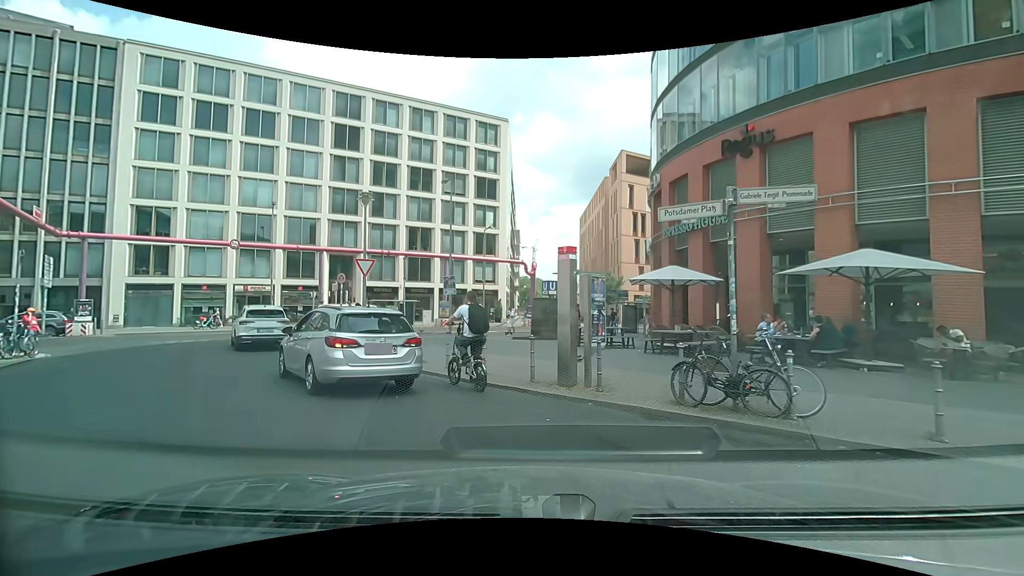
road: residential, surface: asphalt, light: Day
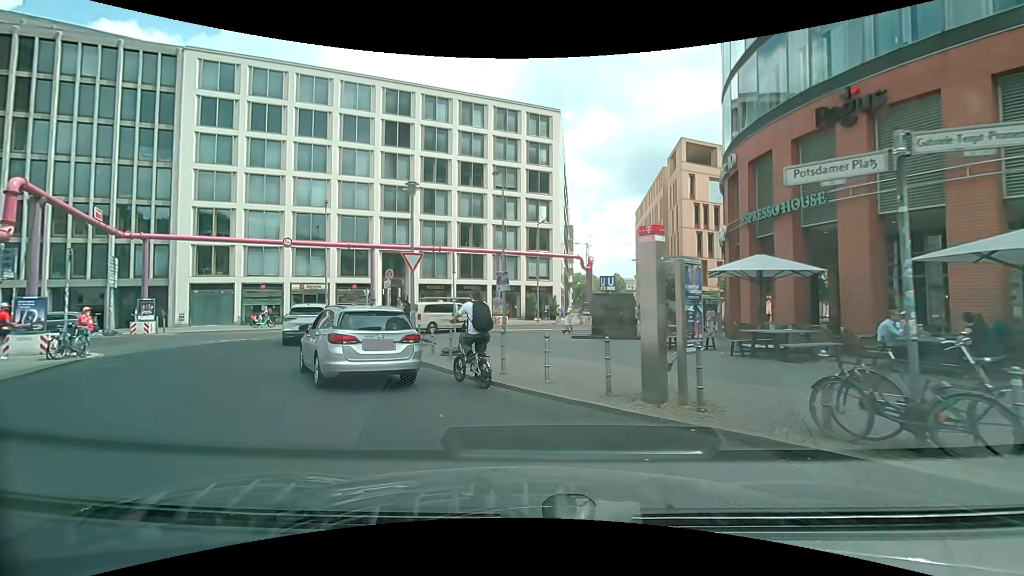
(-0.1, +1.8) m; -6°
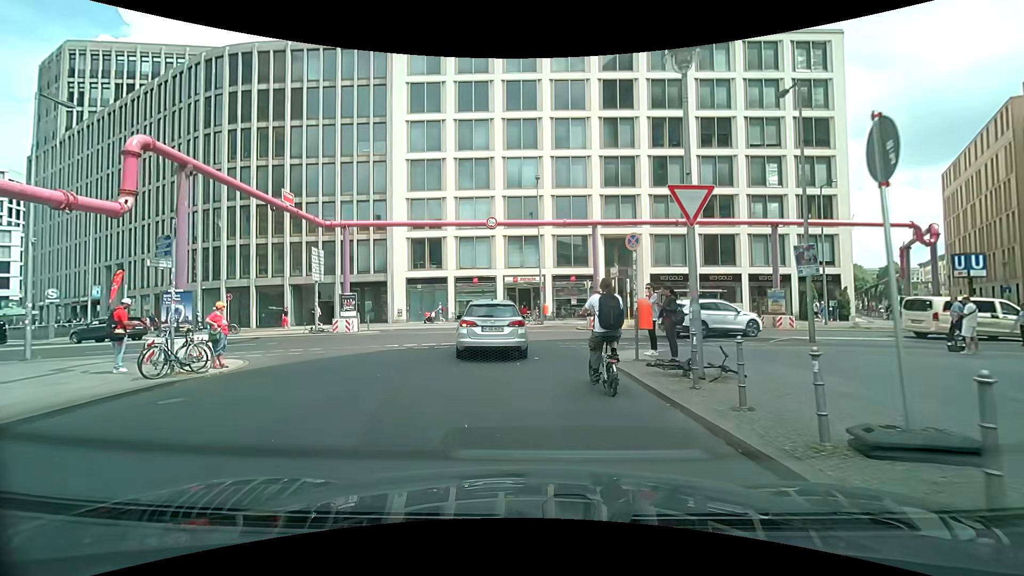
(-2.0, +9.2) m; -20°
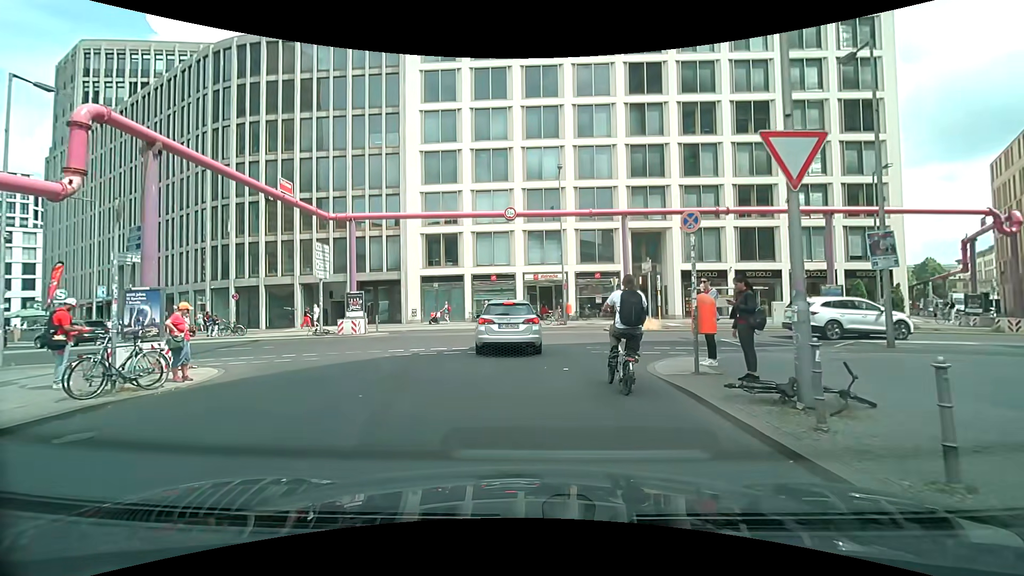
(-0.2, +2.4) m; -5°
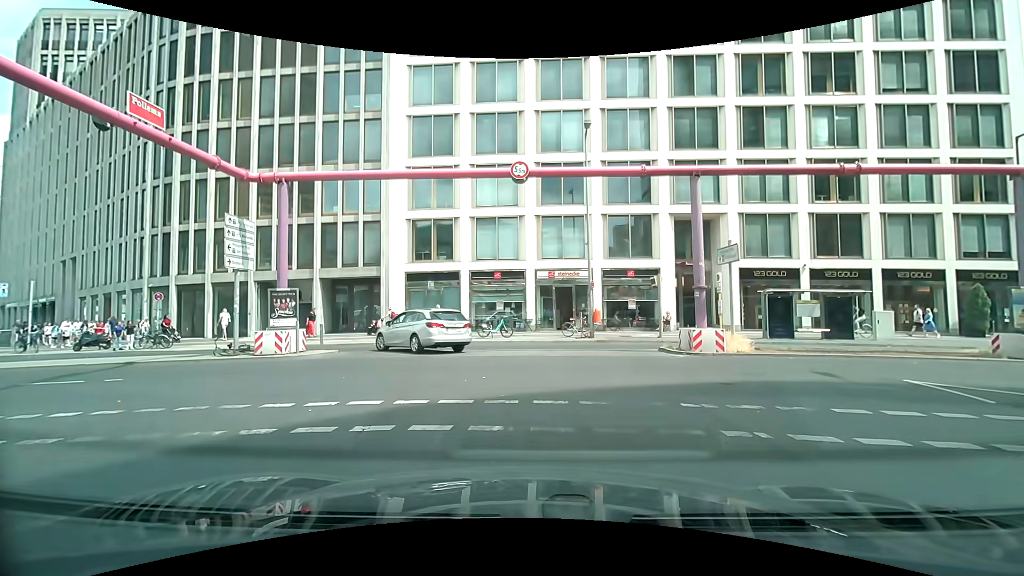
(-0.2, +8.2) m; 0°
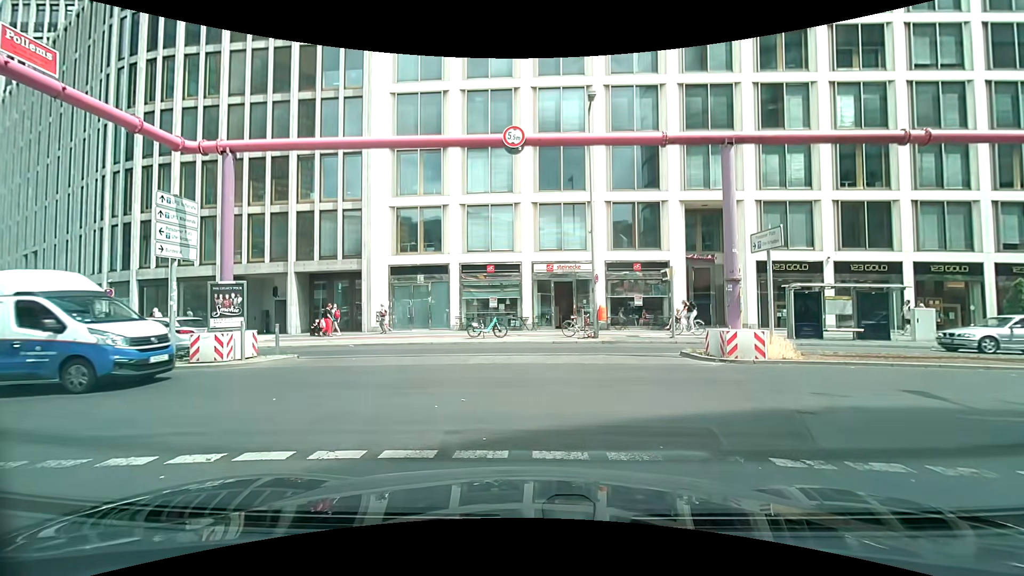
(0.0, +2.6) m; -1°
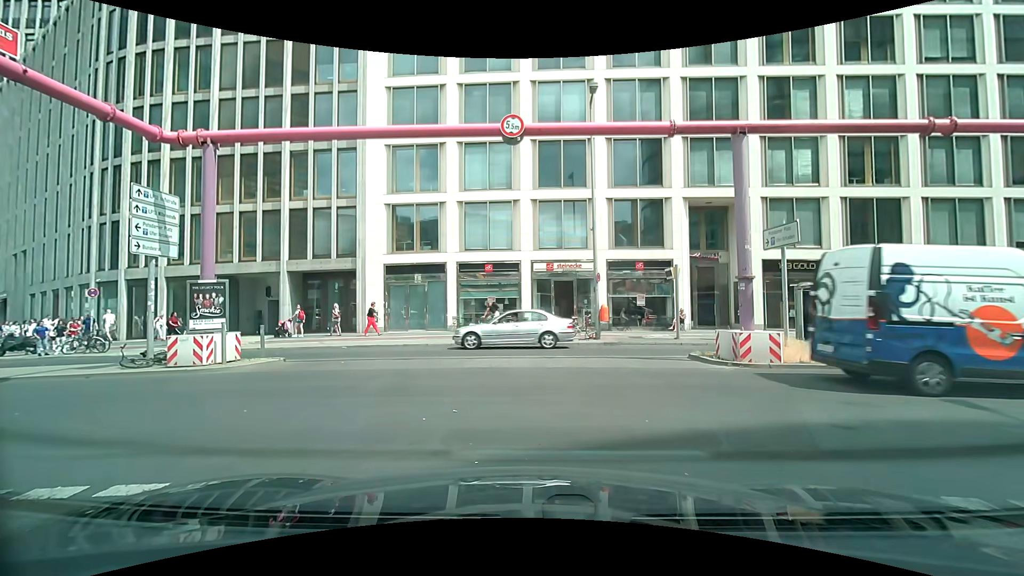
(0.0, +0.7) m; 0°
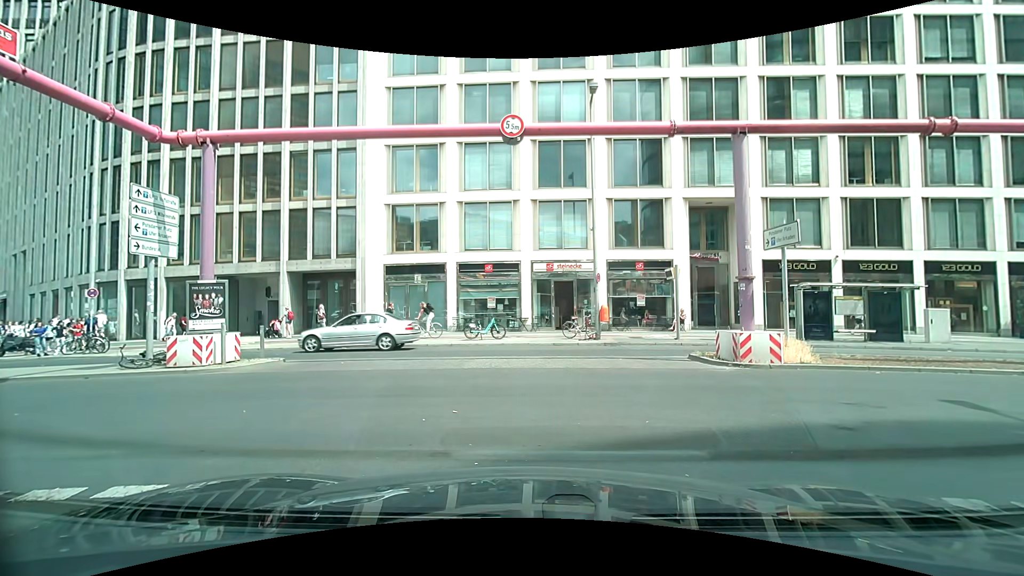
(0.0, +0.1) m; 0°
